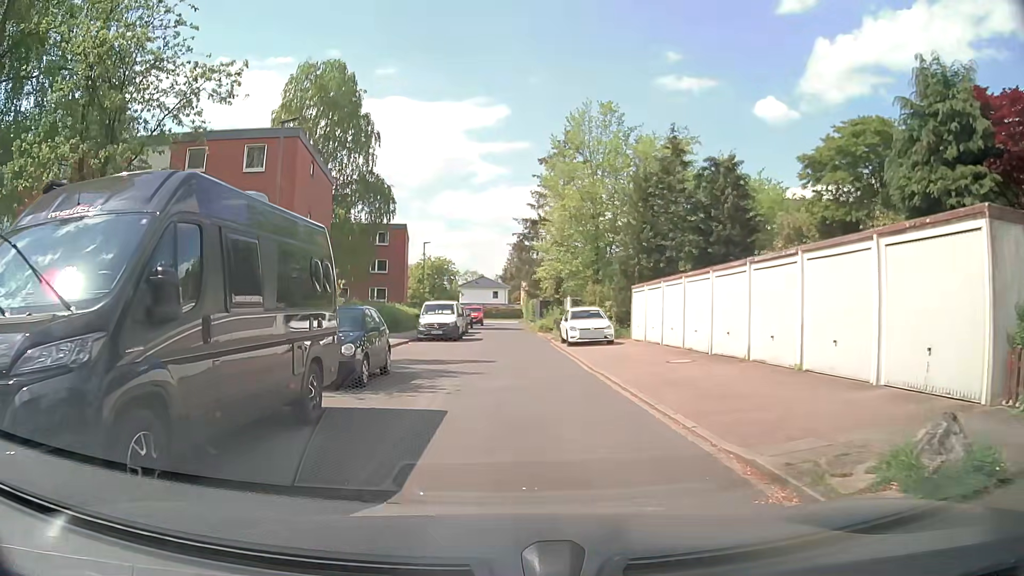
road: residential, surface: asphalt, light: Day
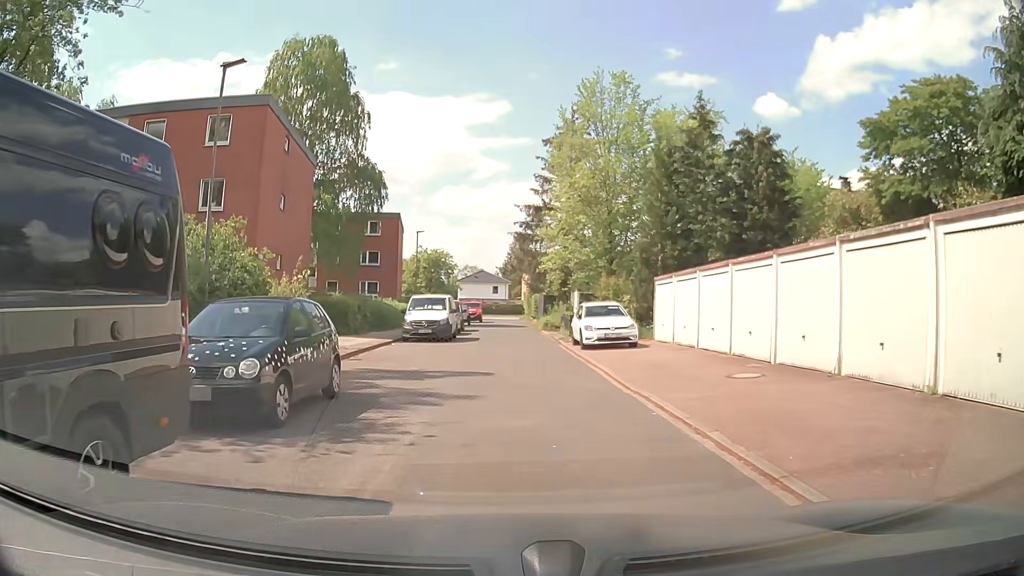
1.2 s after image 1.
(0.0, +4.7) m; +1°
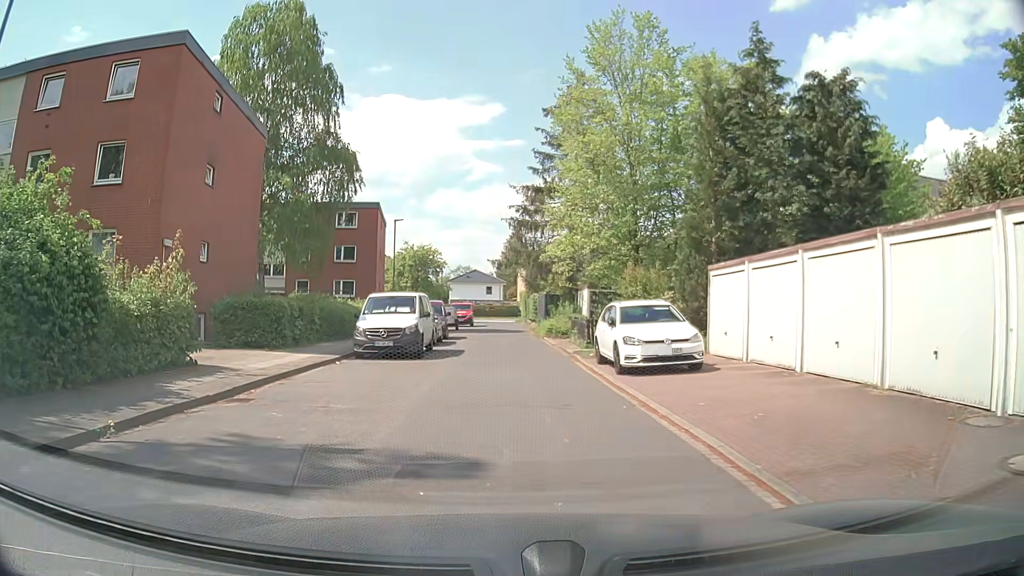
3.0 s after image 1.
(-0.1, +7.8) m; -1°
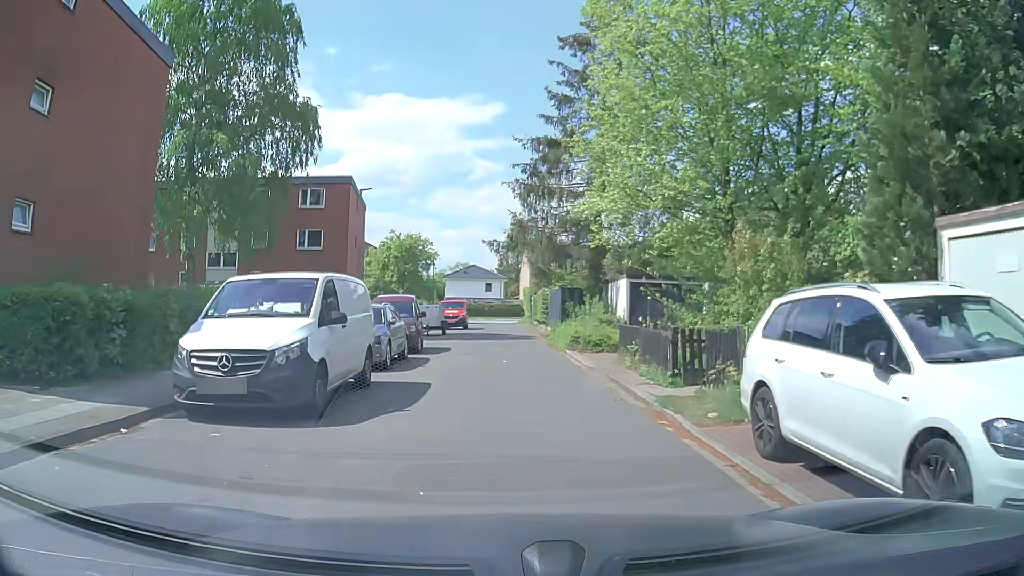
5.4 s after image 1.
(0.0, +10.6) m; 0°
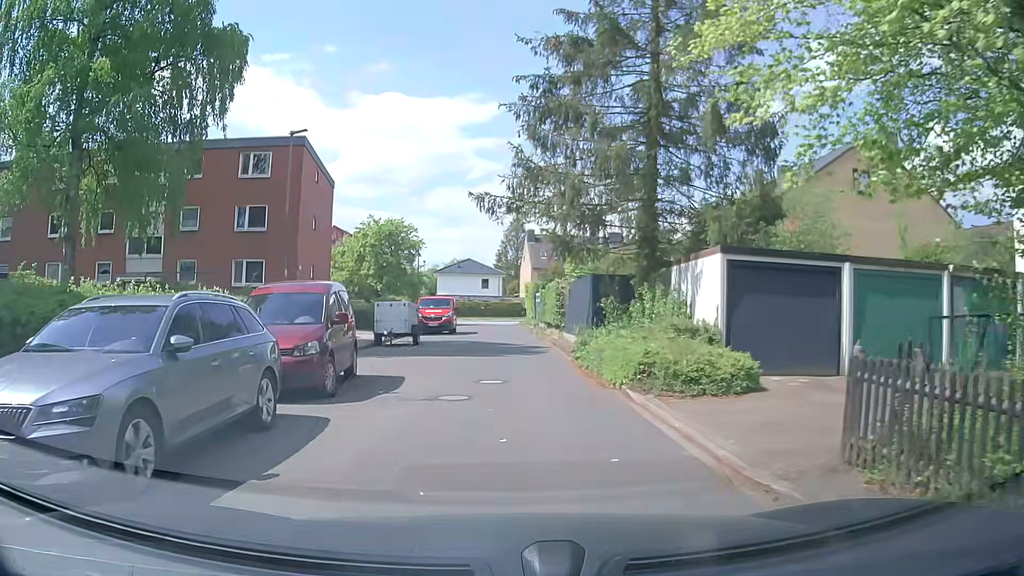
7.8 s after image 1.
(0.0, +10.6) m; 0°
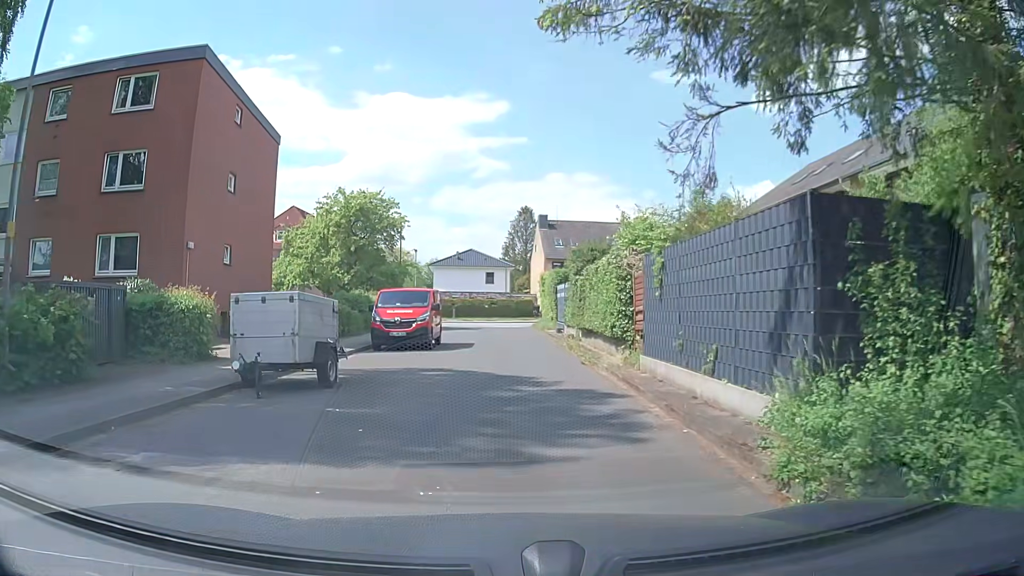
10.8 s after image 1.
(-0.1, +13.3) m; -1°
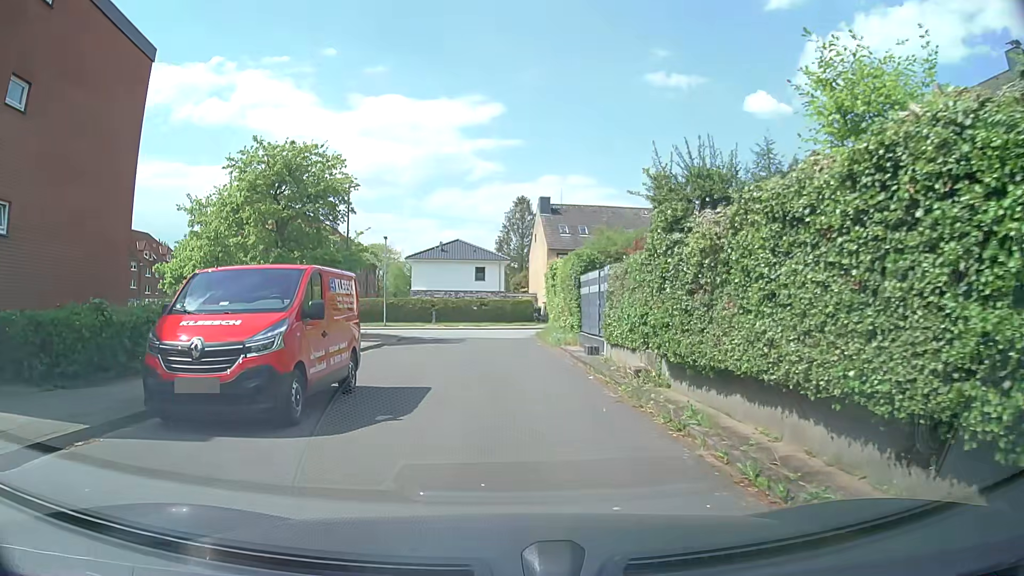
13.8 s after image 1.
(+0.2, +13.4) m; +2°
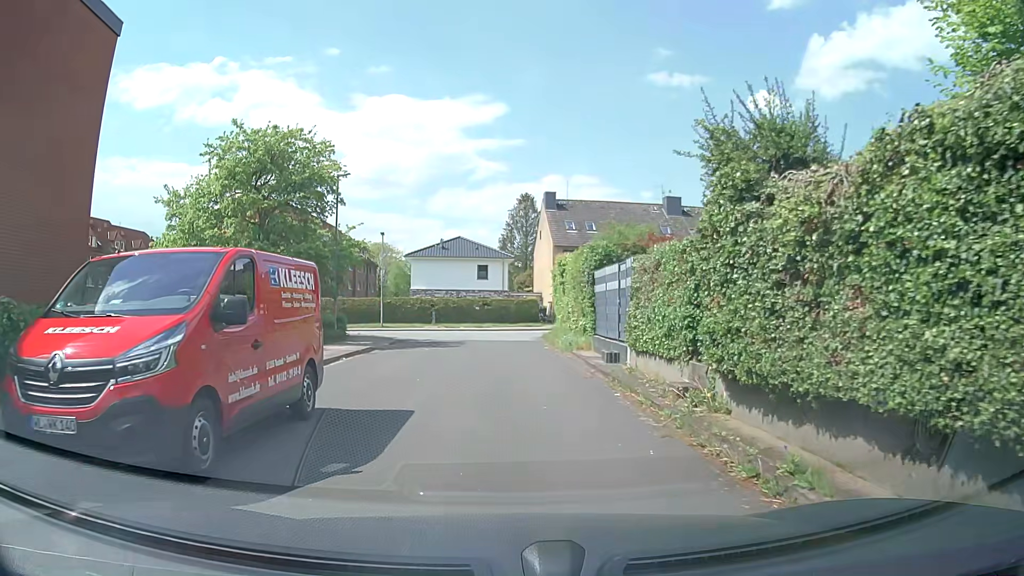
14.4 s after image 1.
(0.0, +2.7) m; -2°
